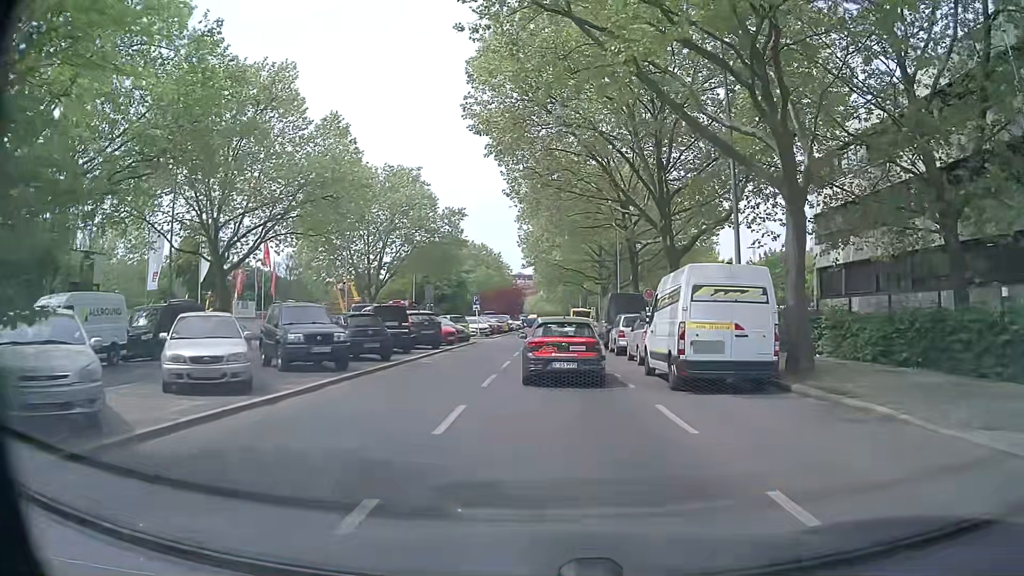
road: tertiary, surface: asphalt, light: Day
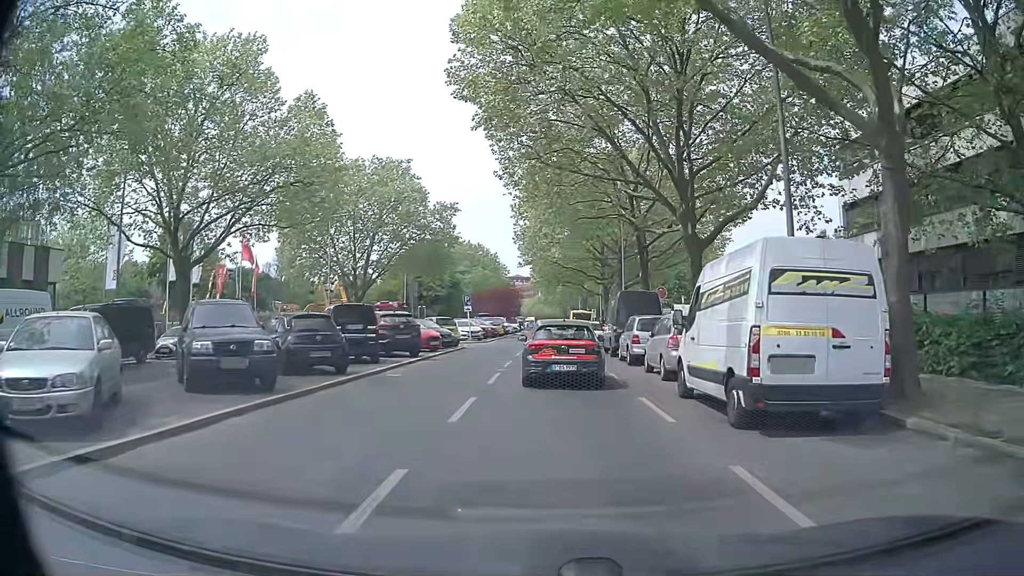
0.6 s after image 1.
(0.0, +4.5) m; +1°
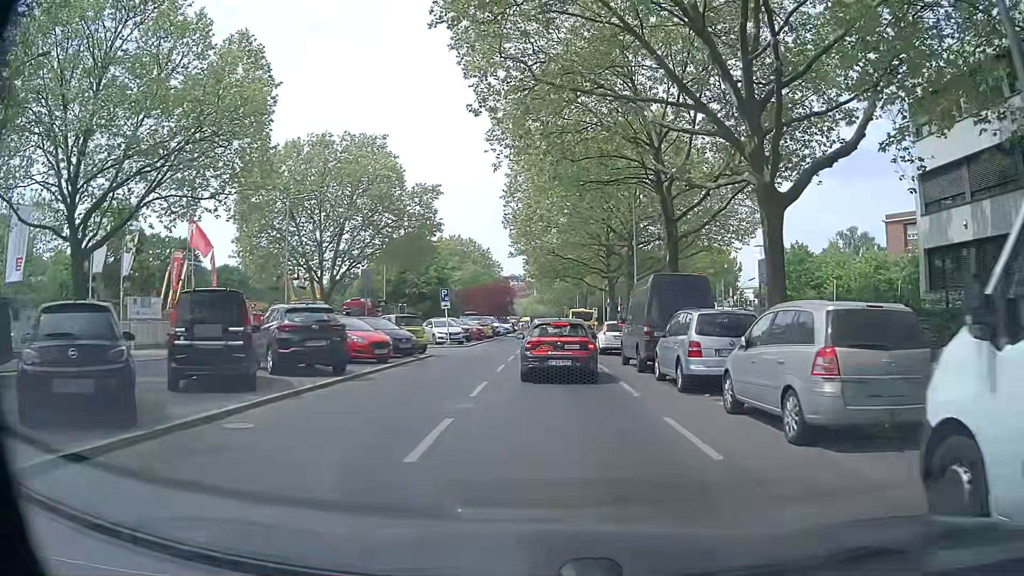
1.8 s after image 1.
(-0.1, +9.0) m; 0°
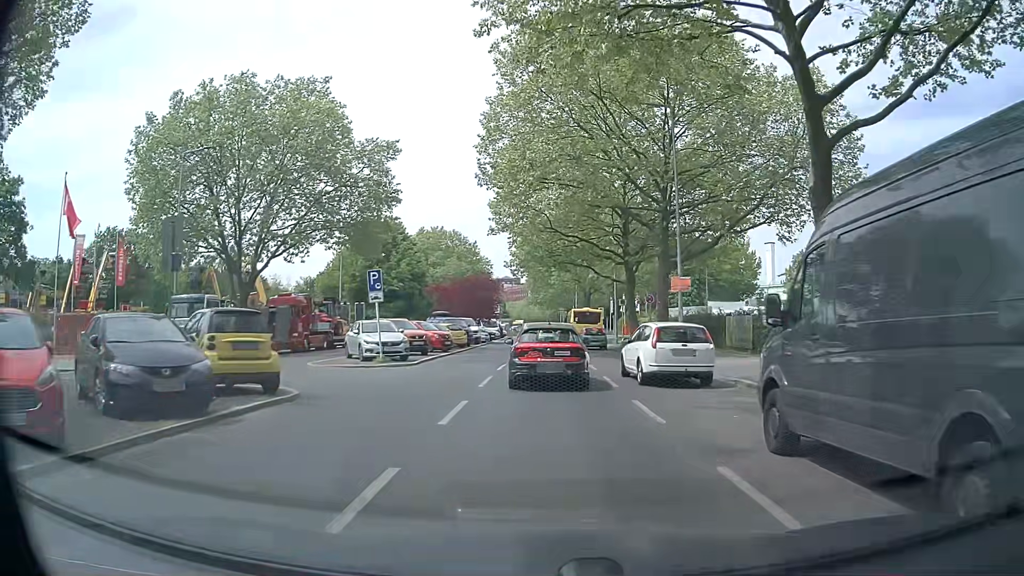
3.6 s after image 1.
(-0.2, +15.2) m; -1°
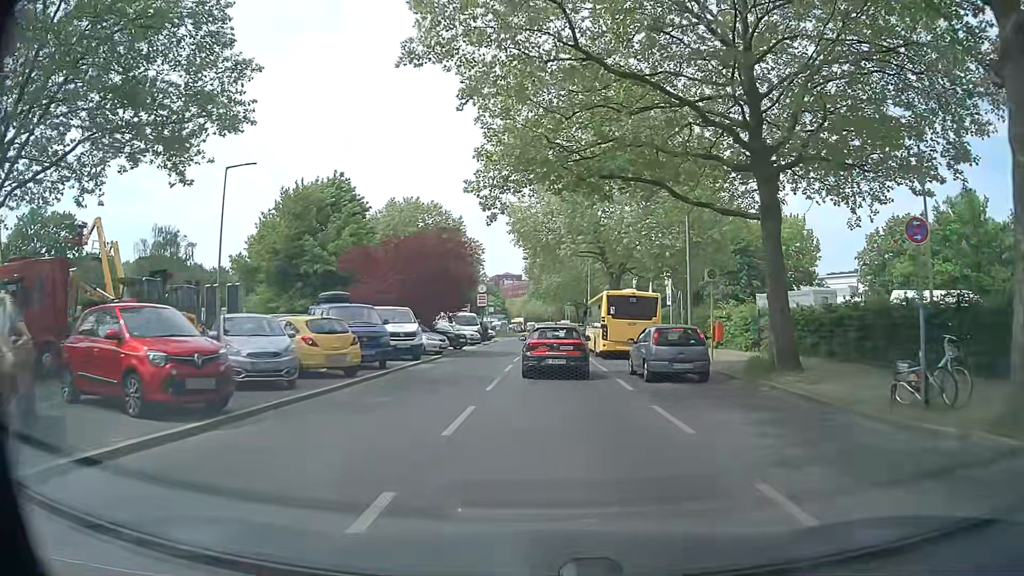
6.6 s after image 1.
(0.0, +25.0) m; 0°
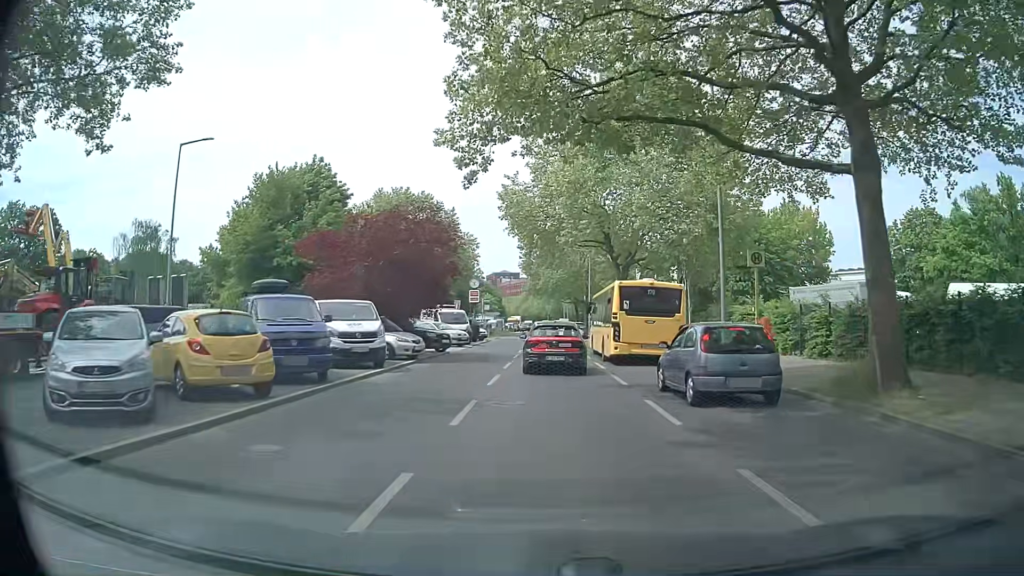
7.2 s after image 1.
(0.0, +5.4) m; -1°
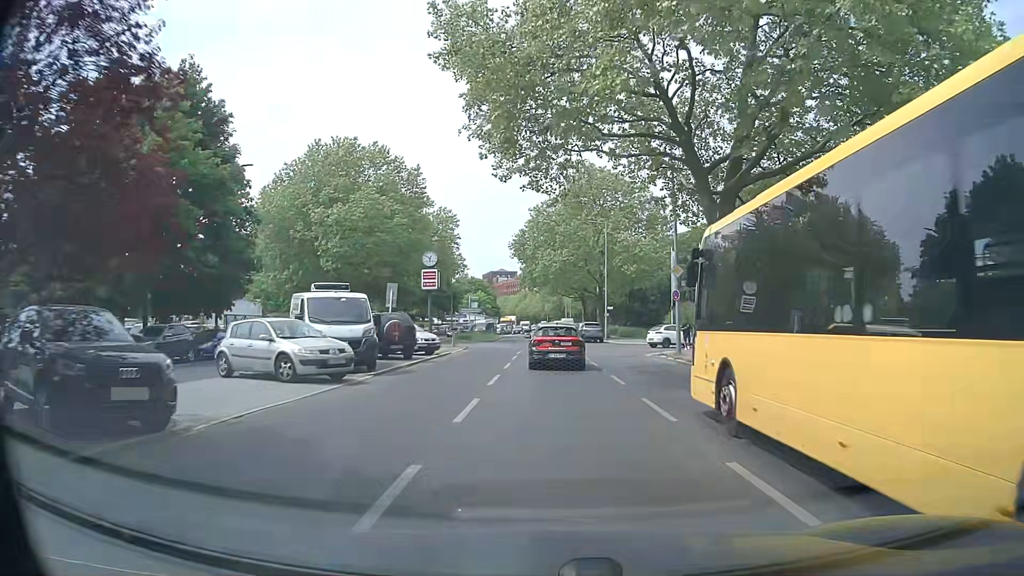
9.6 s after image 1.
(+0.5, +23.8) m; +1°
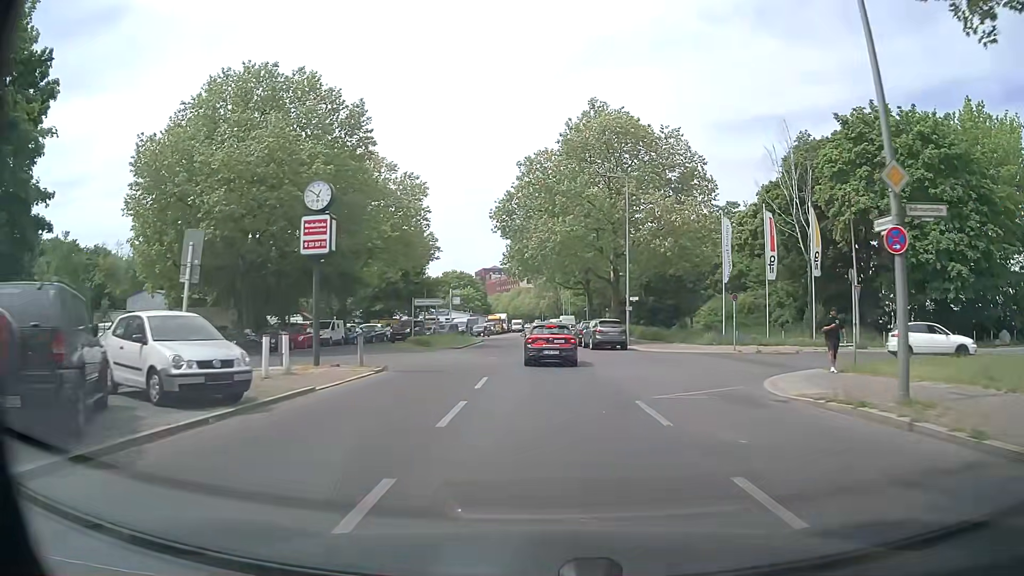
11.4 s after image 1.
(0.0, +18.7) m; 0°
(0, +10) (0, +20) (0, +30) (0, +40) (0, +50) (0, +60) (0, +70) (-1, +80) (-1, +90) (-1, +100) m
